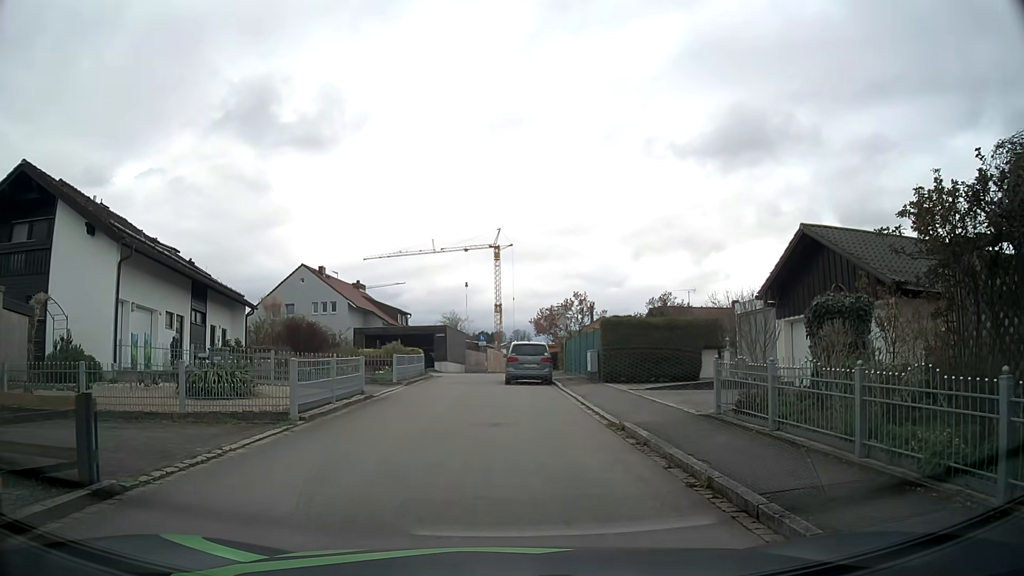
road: residential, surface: asphalt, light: Day
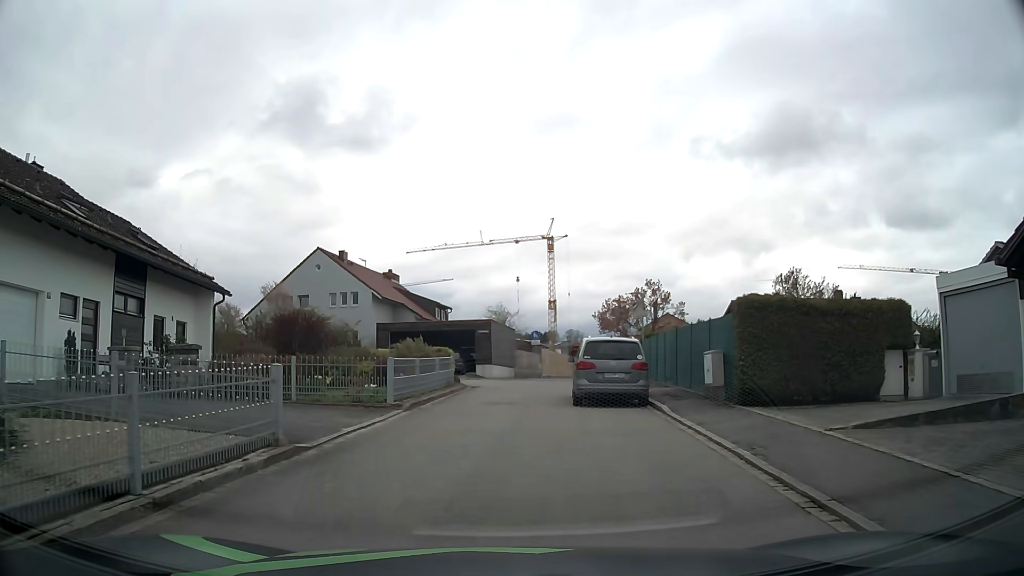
(-0.2, +10.3) m; -4°
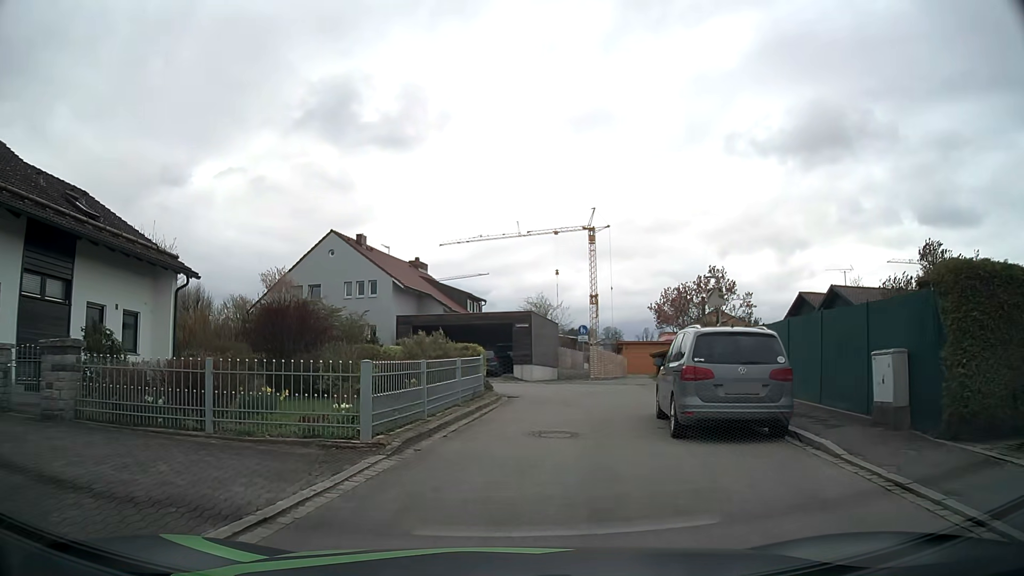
(-0.2, +6.5) m; -3°
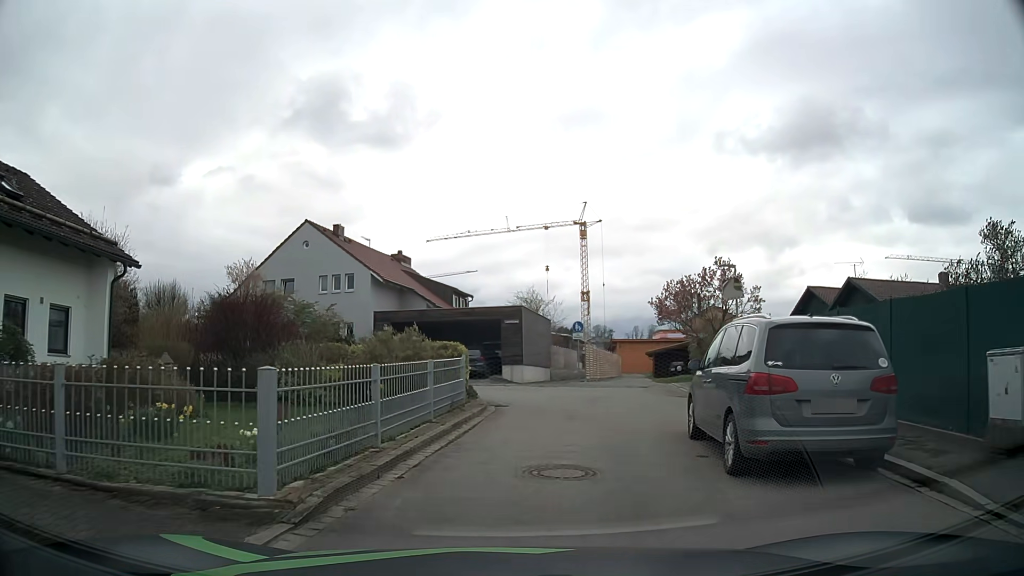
(0.0, +3.2) m; 0°
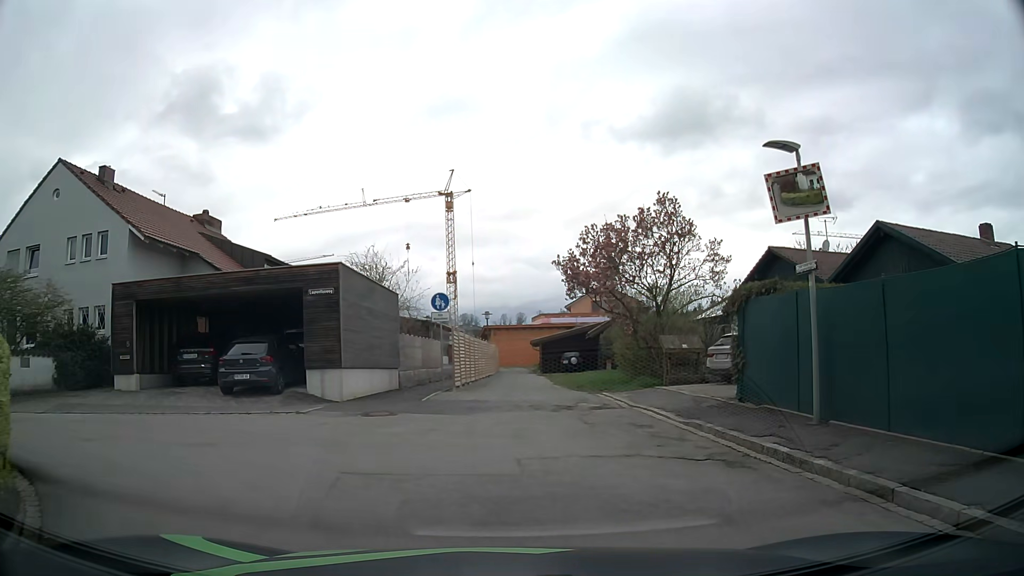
(+1.3, +13.5) m; +12°
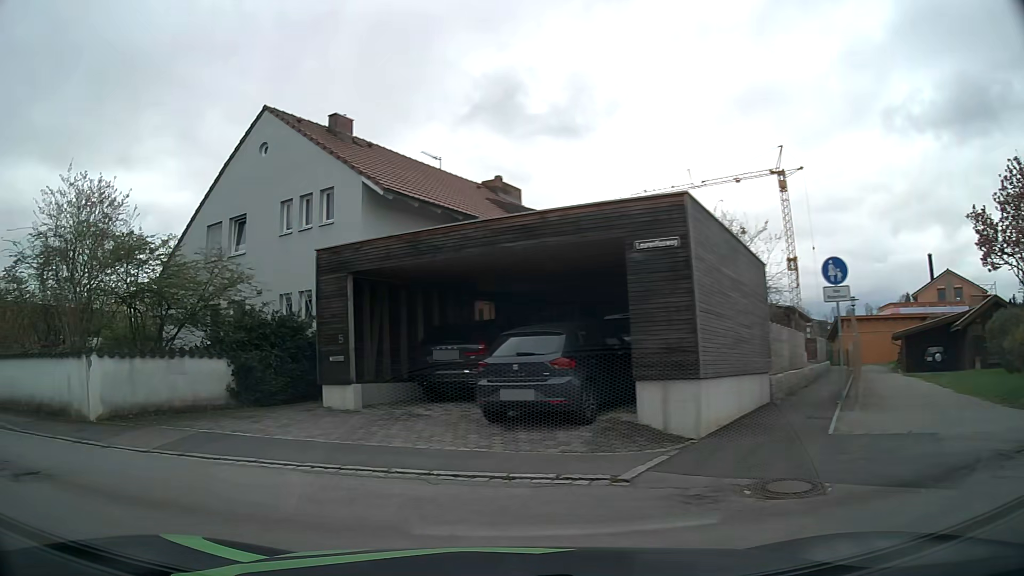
(-1.2, +7.6) m; -28°
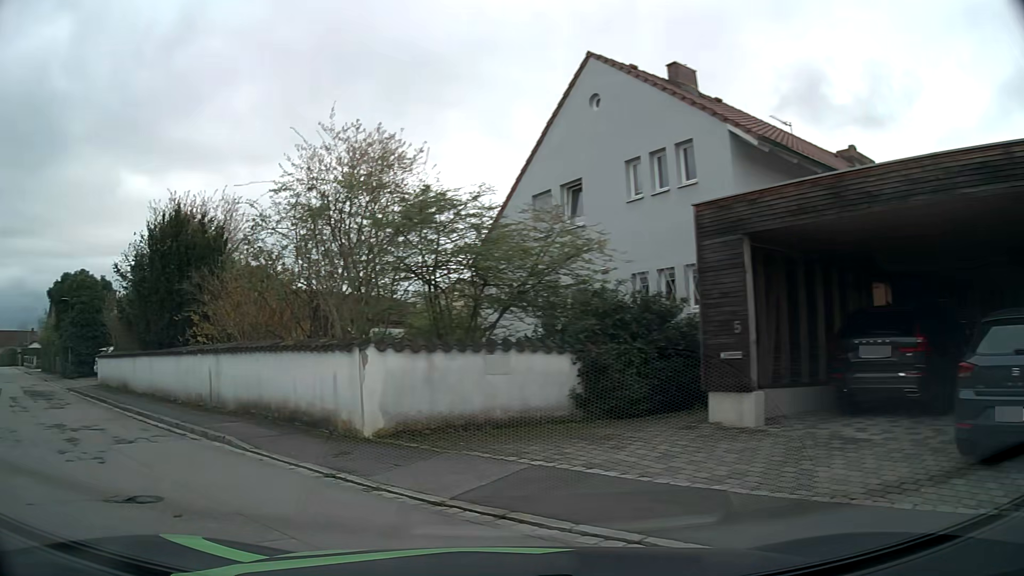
(-0.9, +3.8) m; -27°
